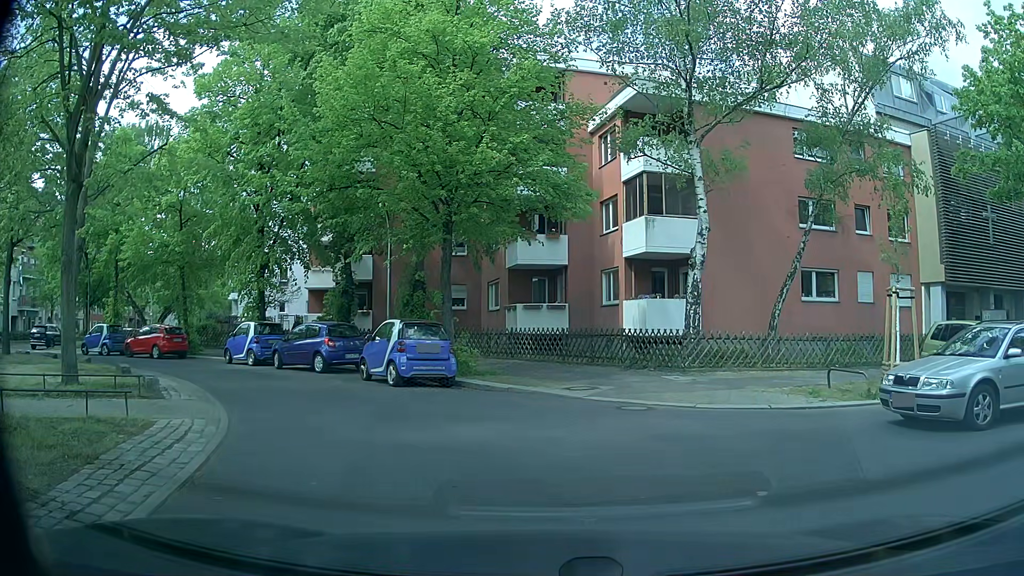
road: residential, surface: asphalt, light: Day
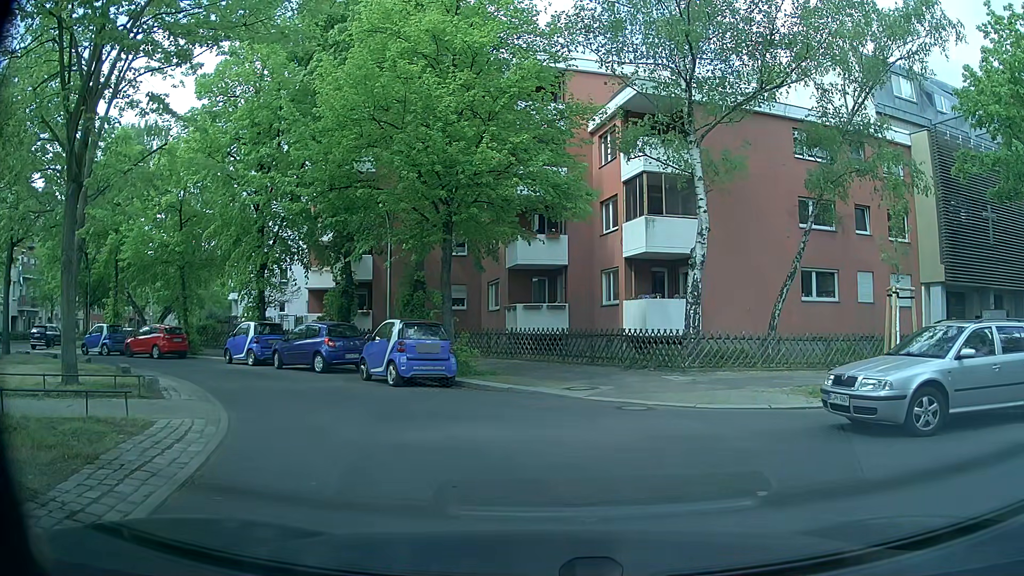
(0.0, 0.0) m; 0°
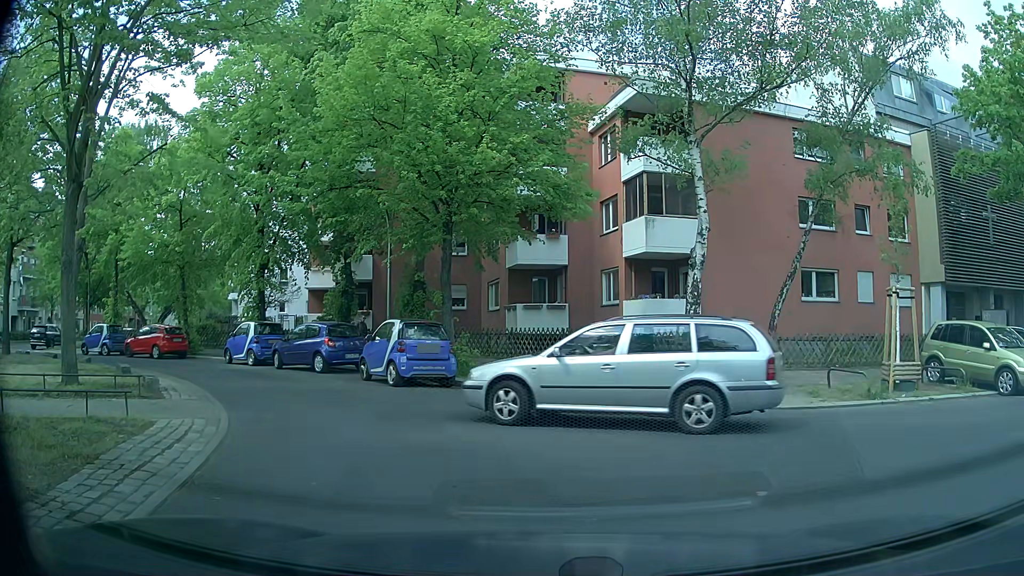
(0.0, 0.0) m; 0°
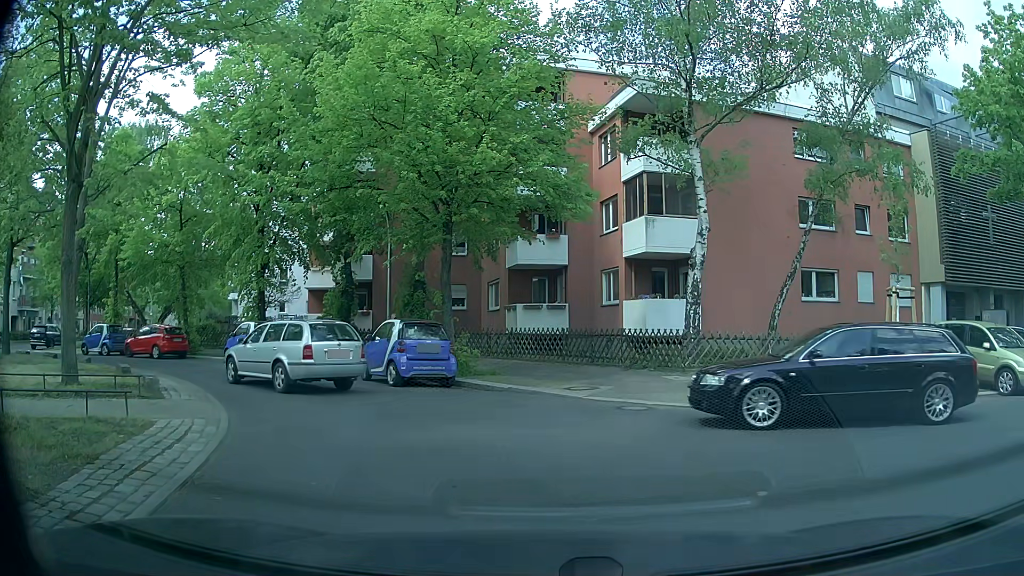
(0.0, 0.0) m; 0°
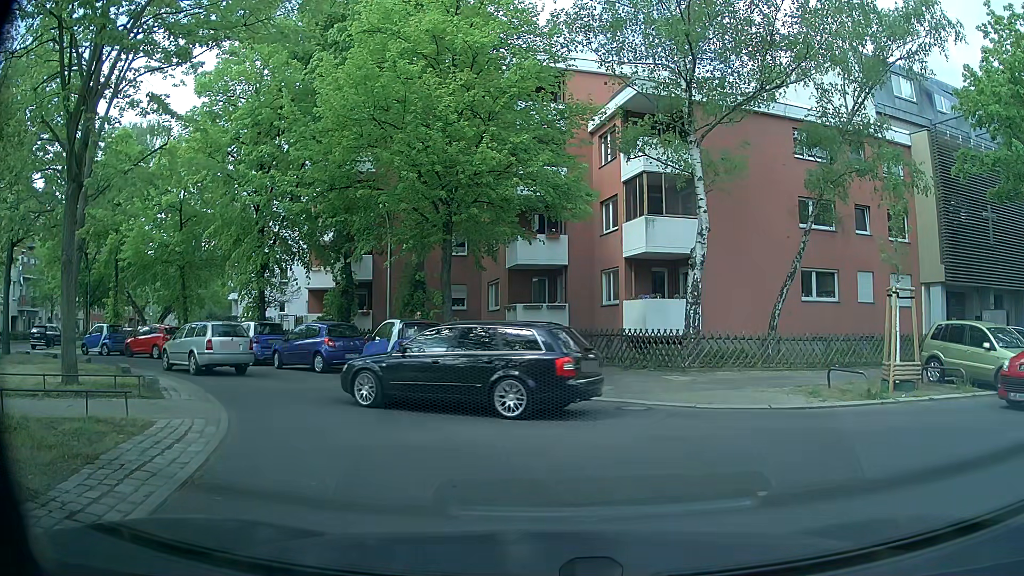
(0.0, 0.0) m; 0°
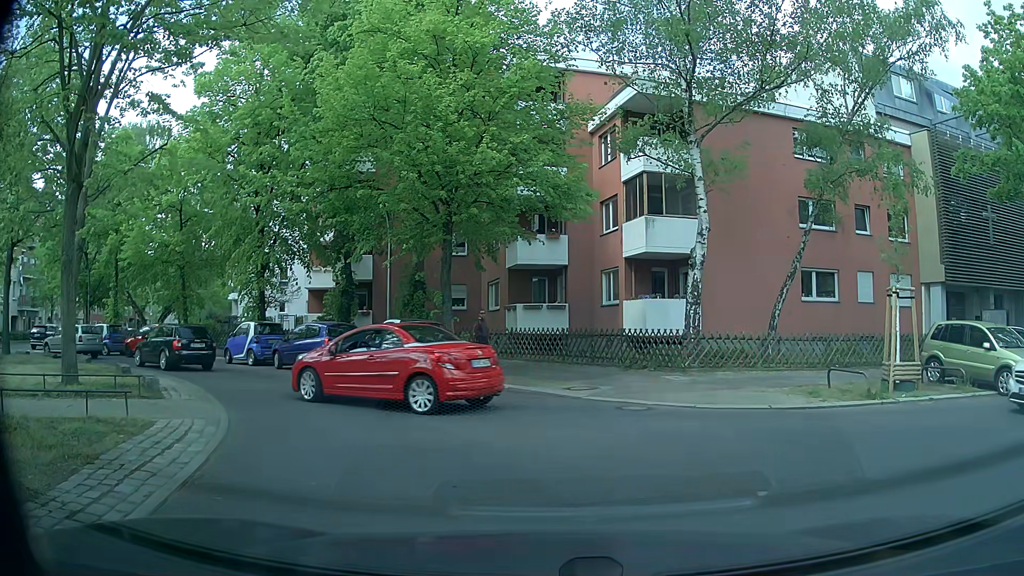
(0.0, 0.0) m; 0°
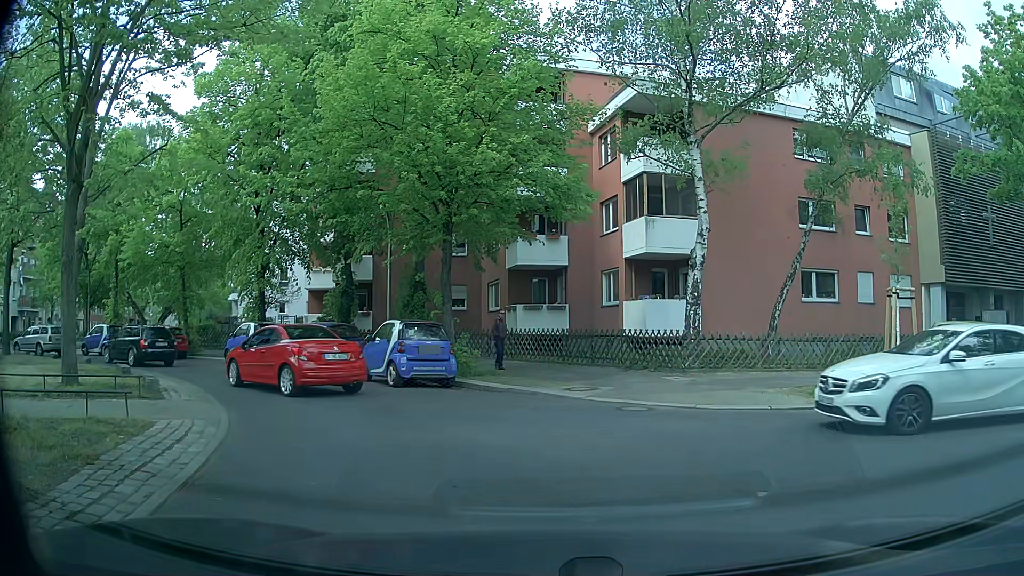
(0.0, 0.0) m; 0°
